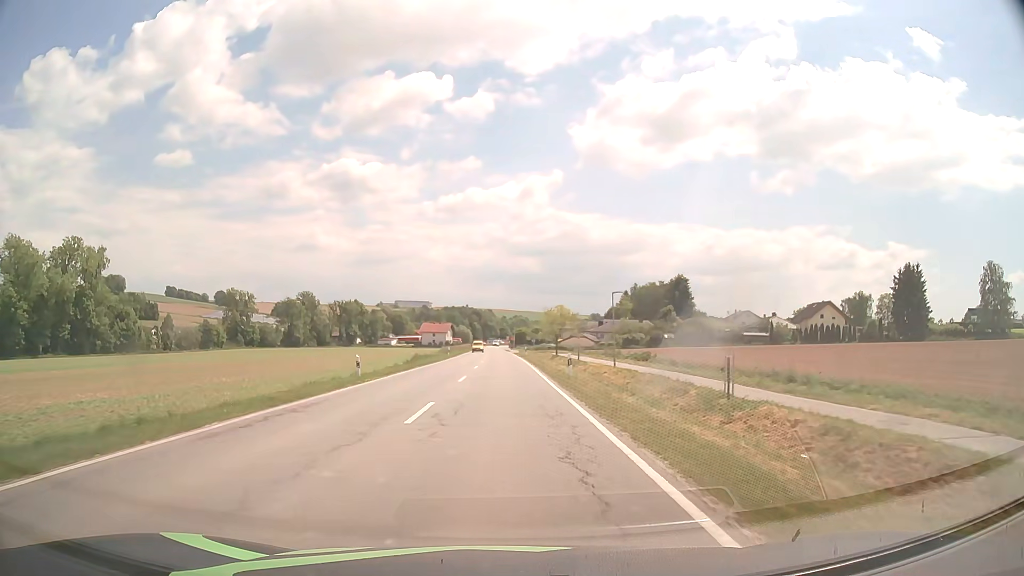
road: secondary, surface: asphalt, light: Day
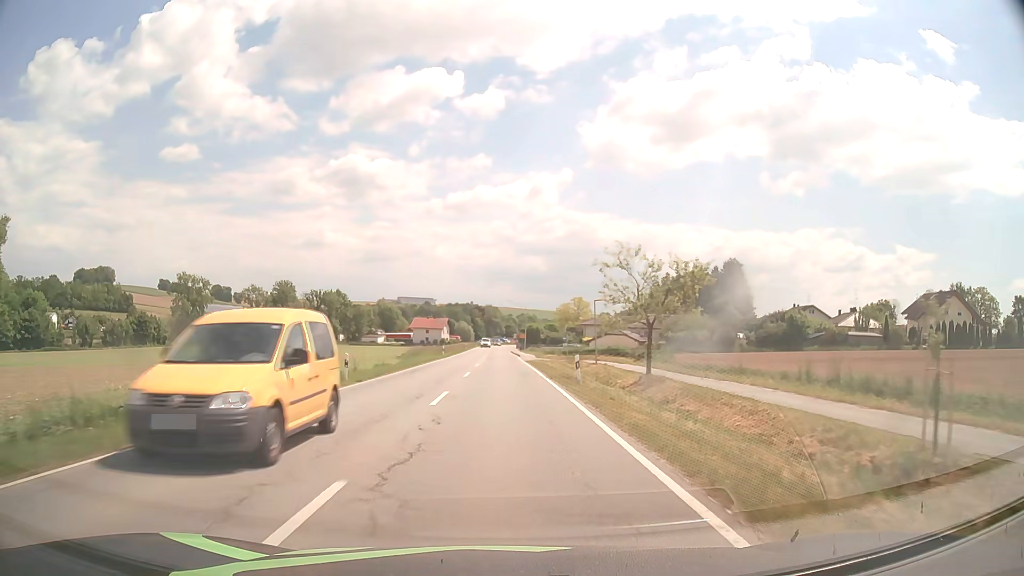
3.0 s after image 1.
(-0.1, +45.4) m; -1°
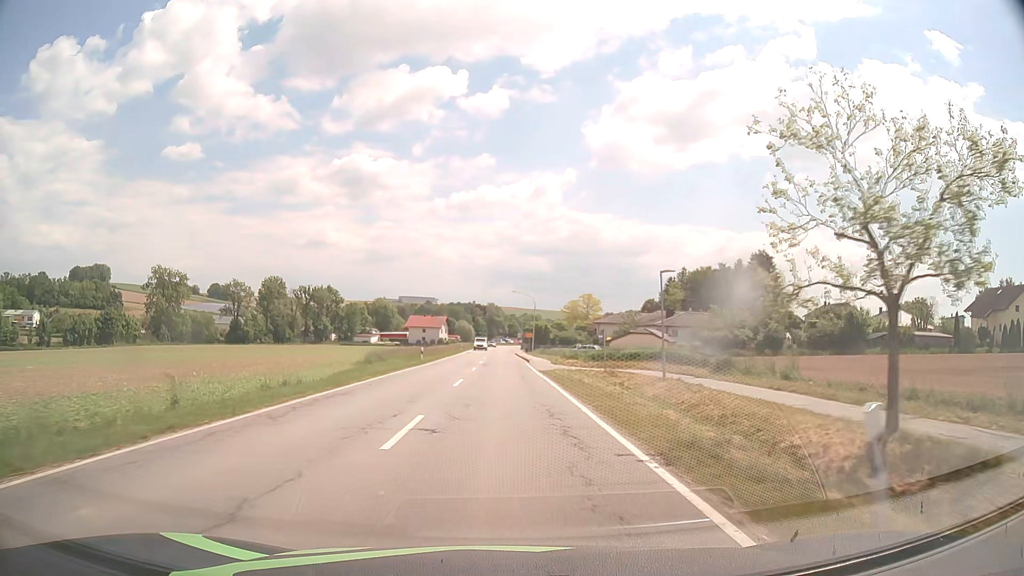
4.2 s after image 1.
(0.0, +18.3) m; 0°
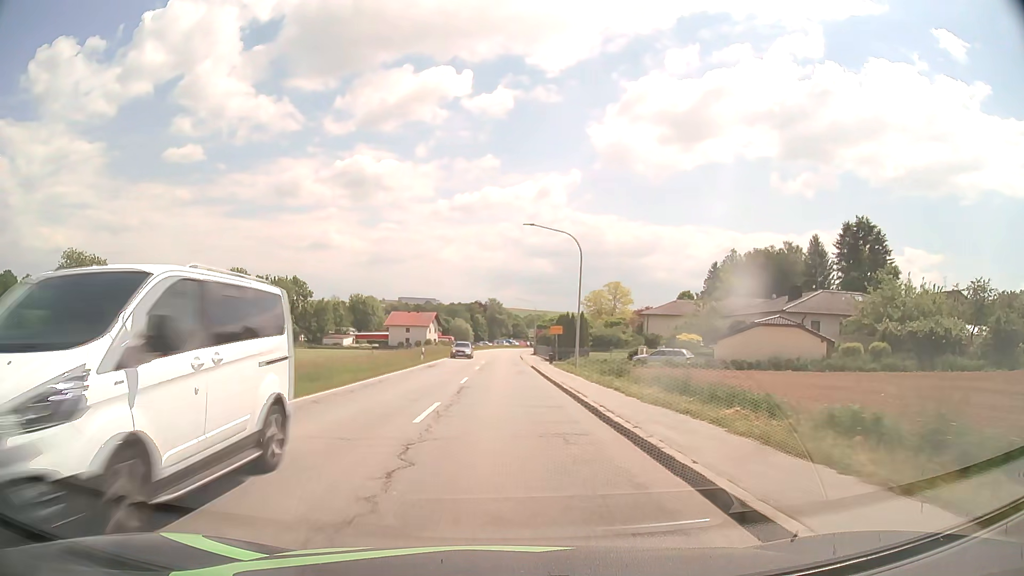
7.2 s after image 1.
(0.0, +45.8) m; 0°
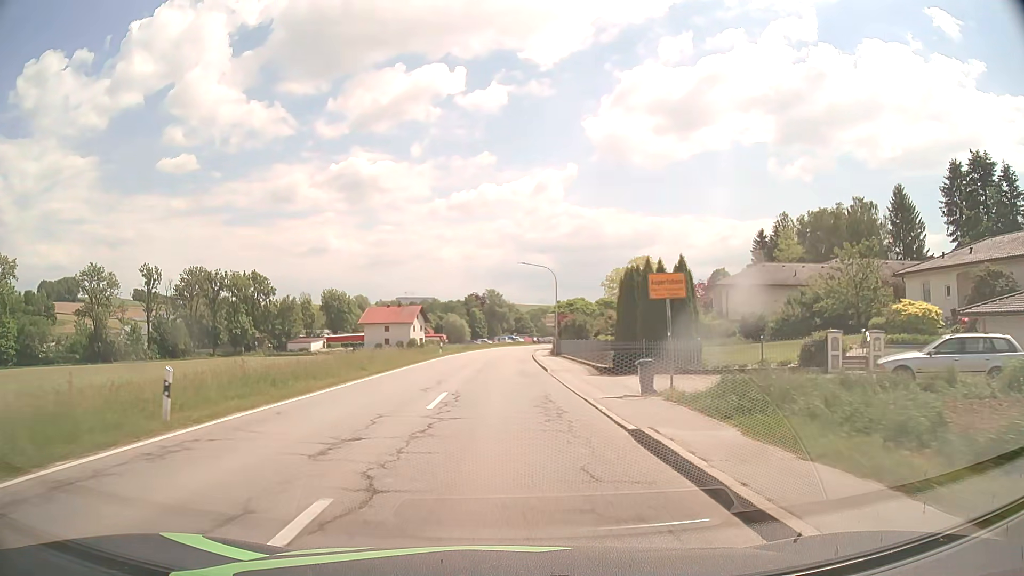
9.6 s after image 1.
(0.0, +34.4) m; 0°
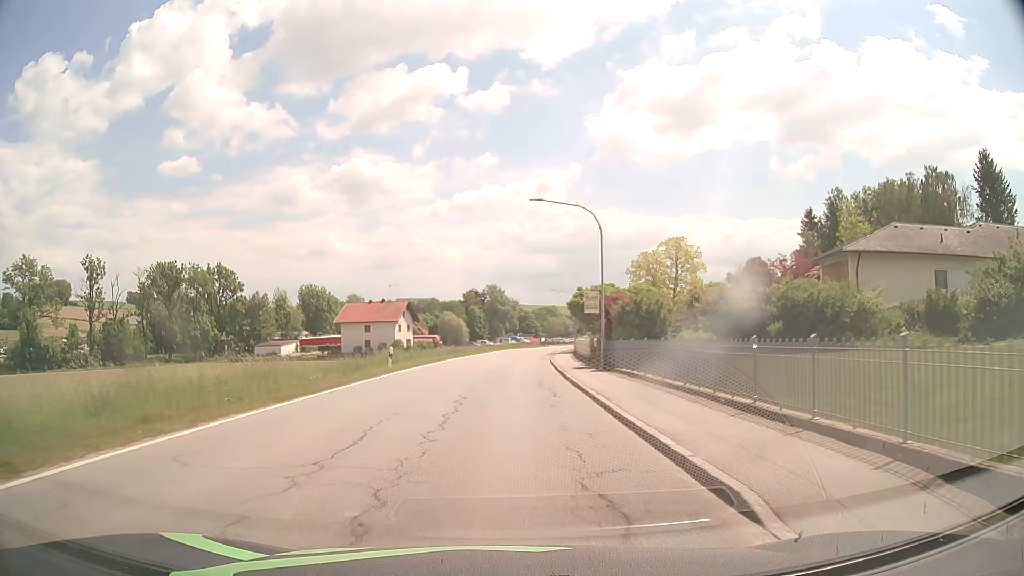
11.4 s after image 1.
(0.0, +23.9) m; 0°
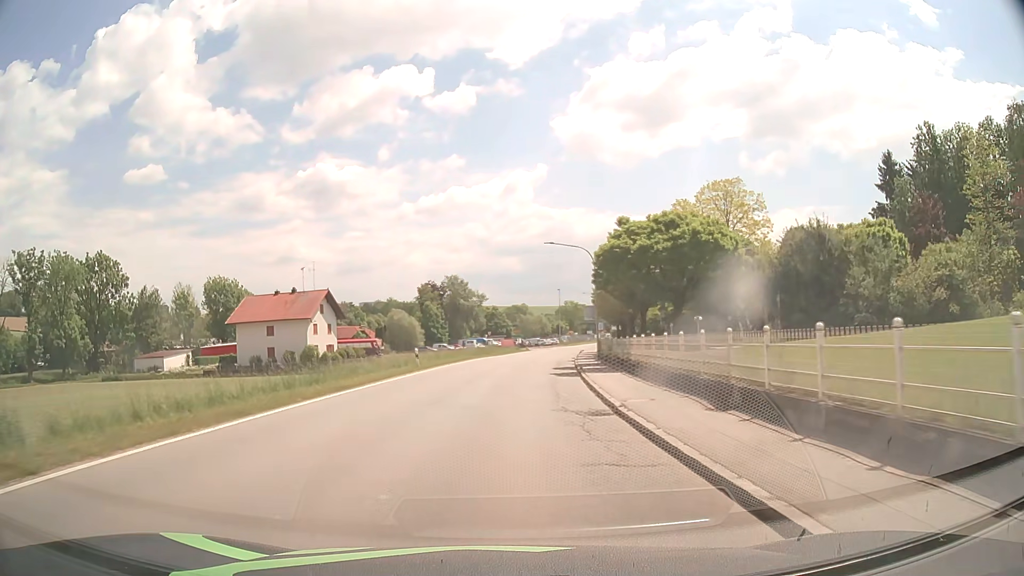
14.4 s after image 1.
(+0.5, +38.7) m; +2°
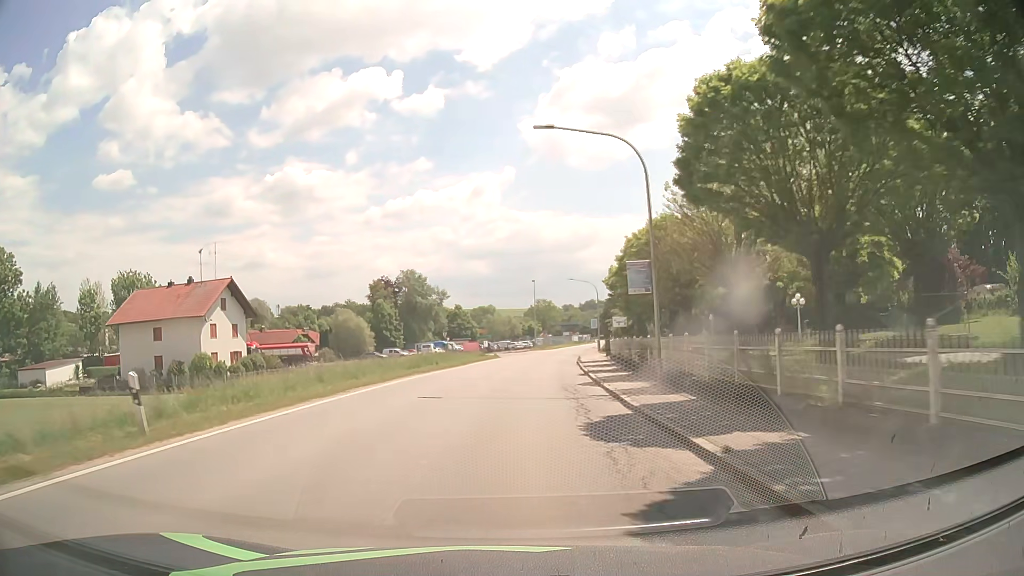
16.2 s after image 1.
(+0.6, +23.0) m; +3°
(0, +10) (+1, +20) (+1, +30) (+2, +40) (+3, +50) (+4, +60) (+6, +70) (+7, +80) (+9, +89) (+11, +99) m
